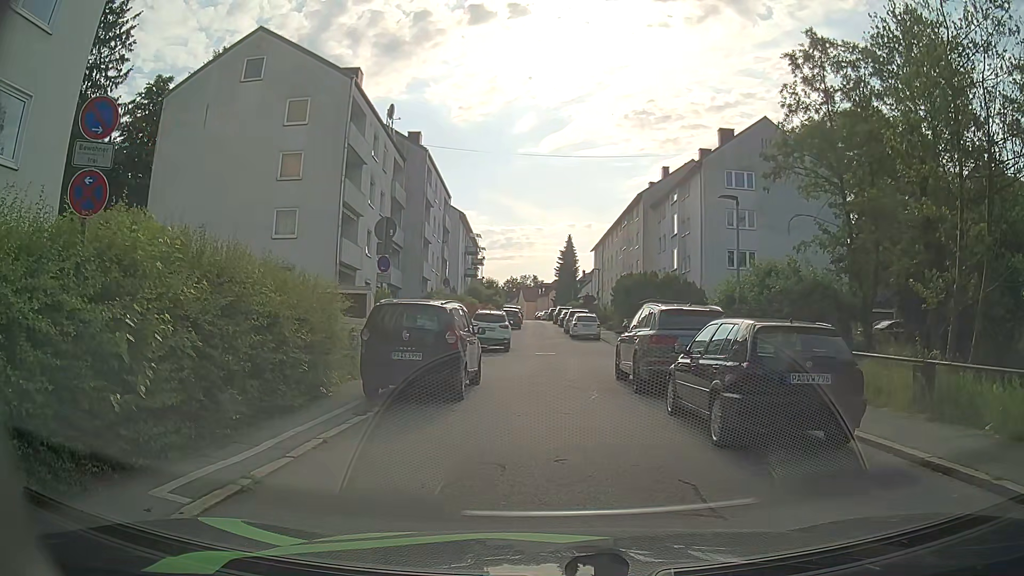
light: Day
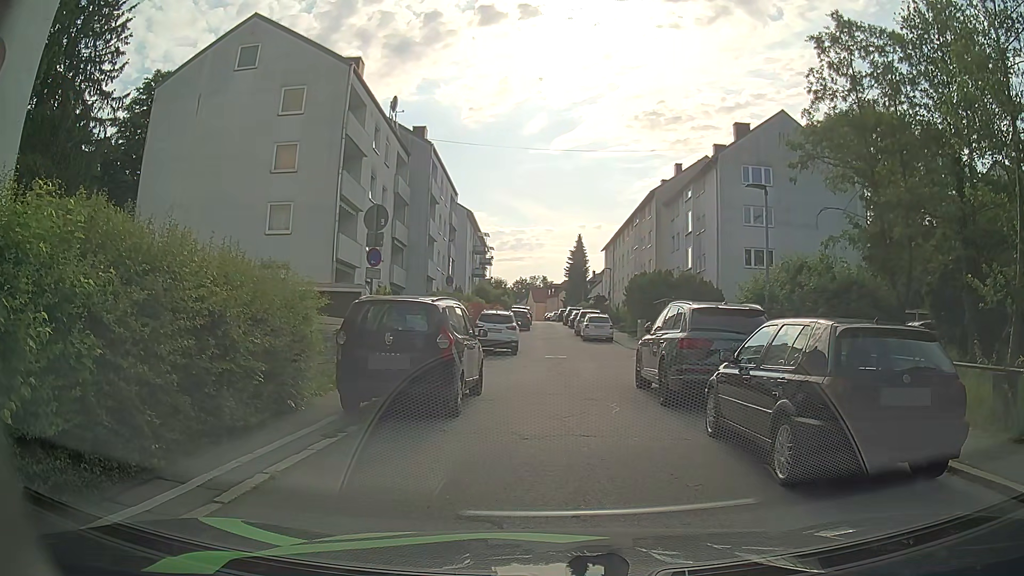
(0.0, +1.8) m; 0°
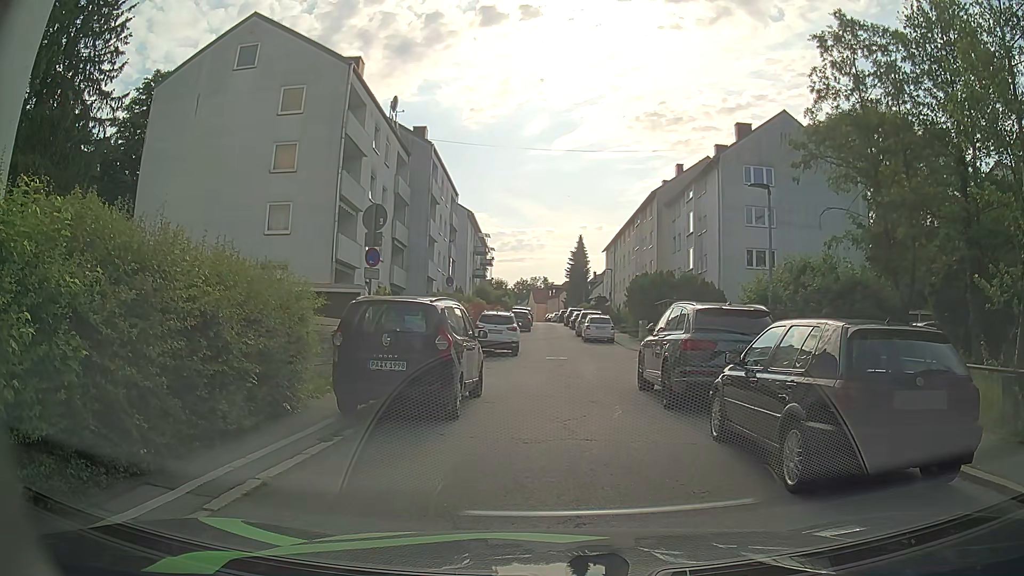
(0.0, +0.2) m; 0°
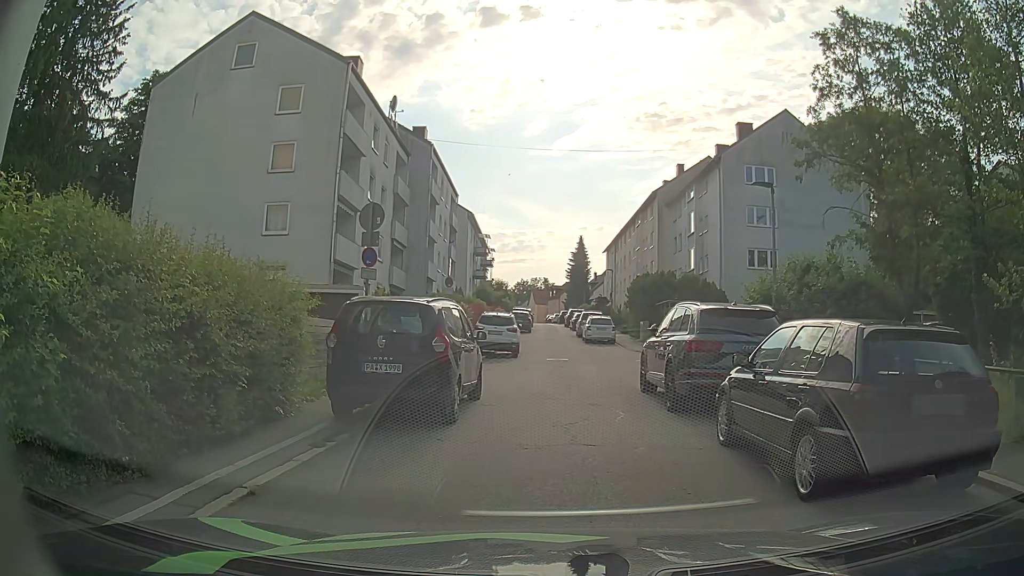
(0.0, +0.3) m; 0°
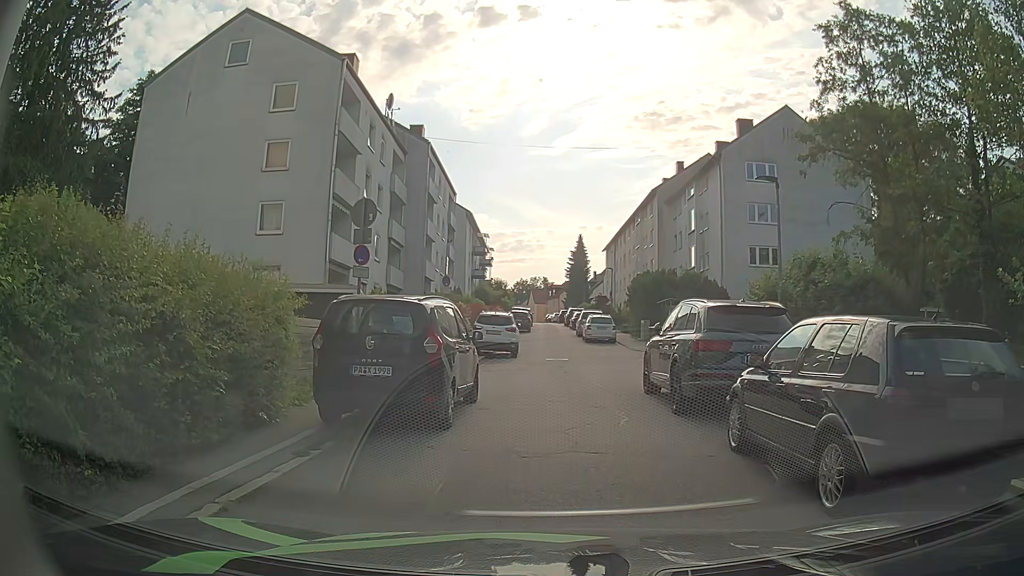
(0.0, +0.5) m; 0°
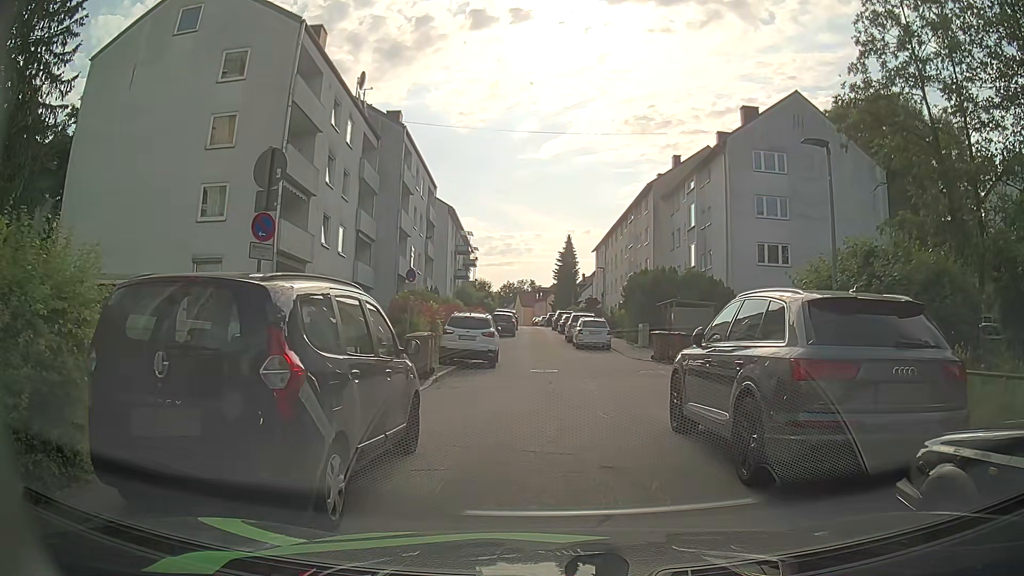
(0.0, +4.3) m; +2°
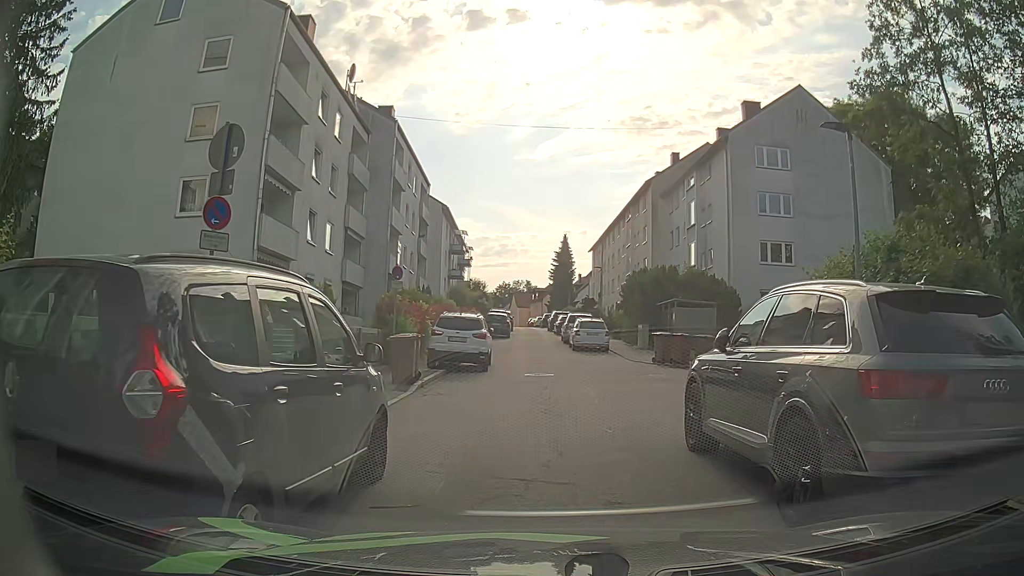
(0.0, +1.3) m; -1°
